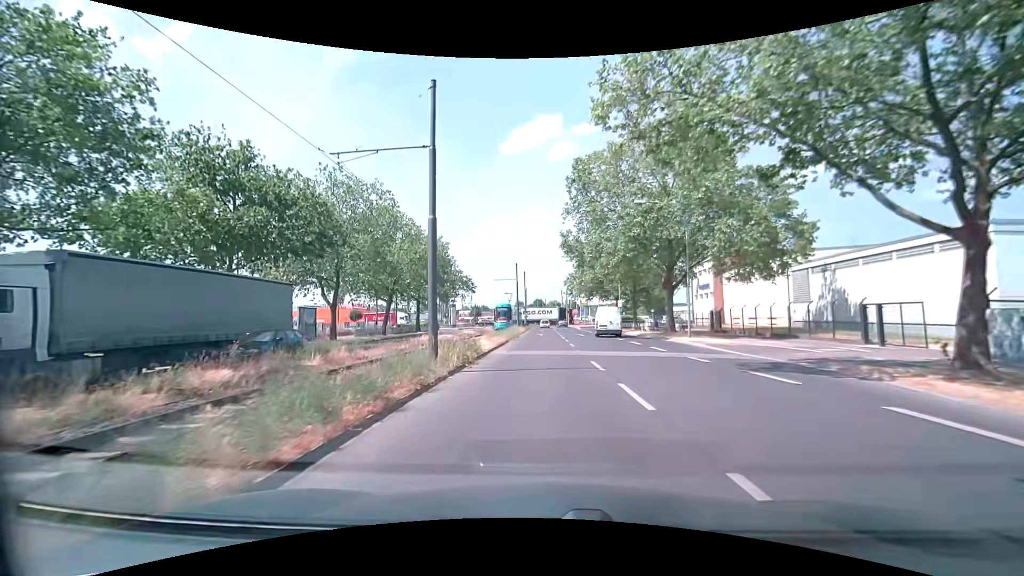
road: secondary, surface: asphalt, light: Day
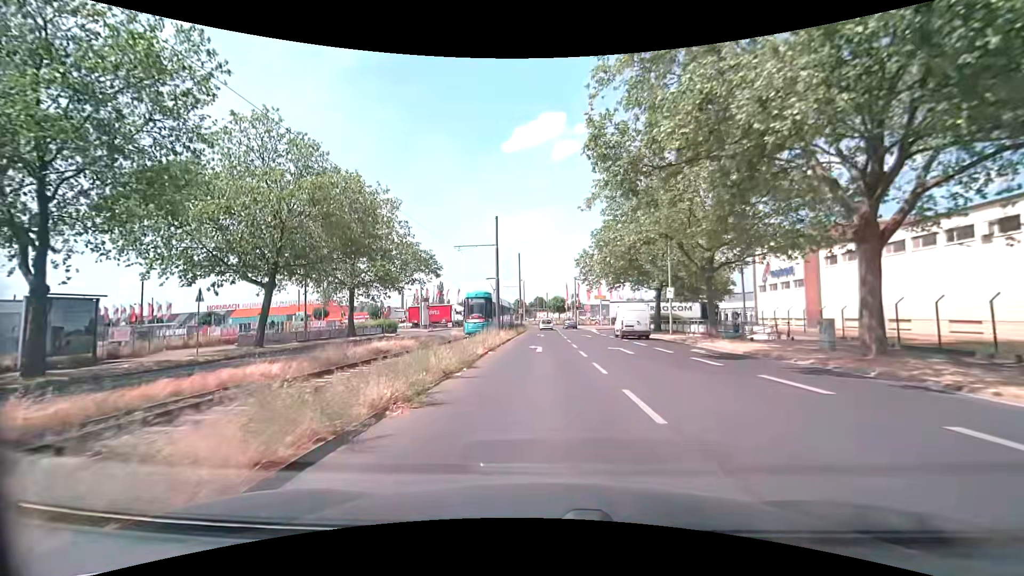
(+0.3, +25.0) m; +1°
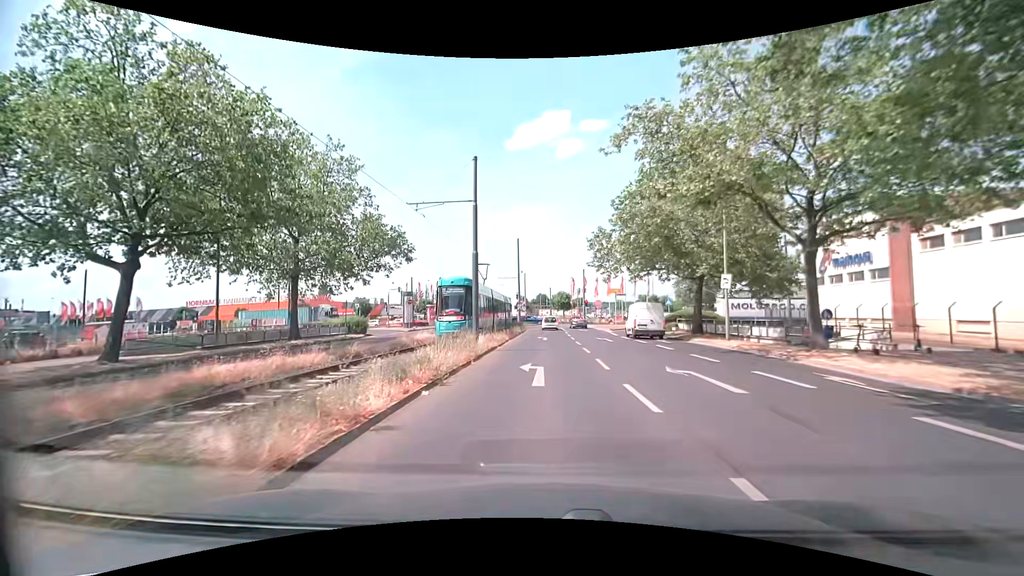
(-0.1, +11.1) m; 0°
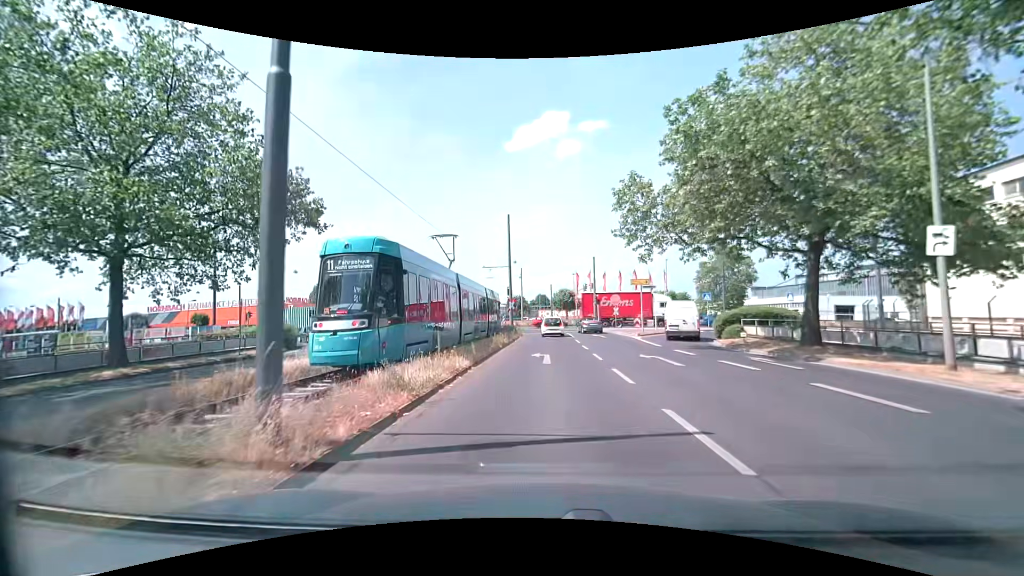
(-0.1, +14.7) m; +1°
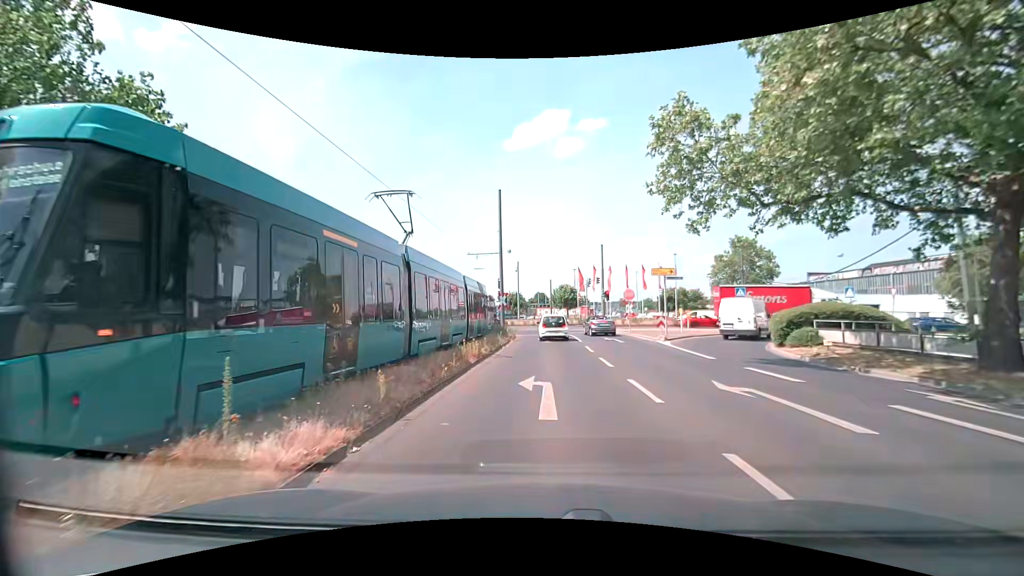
(-0.1, +8.3) m; -1°
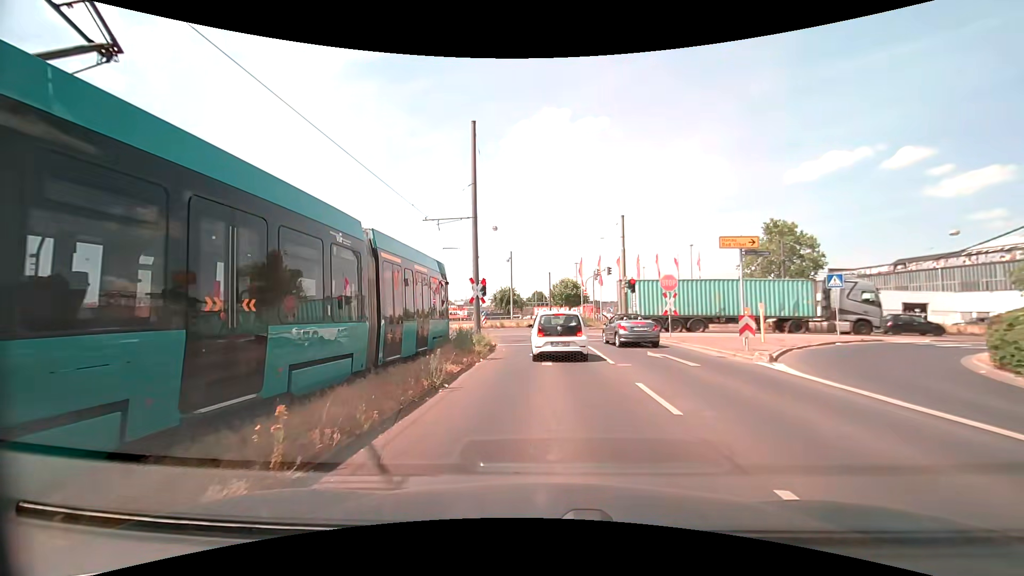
(0.0, +12.7) m; +2°
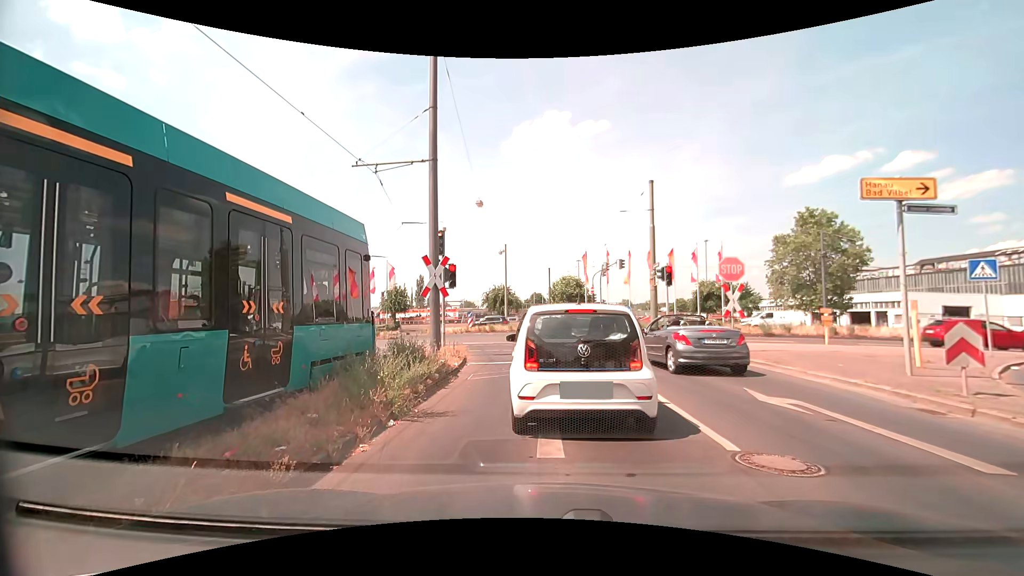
(-0.3, +8.5) m; -2°
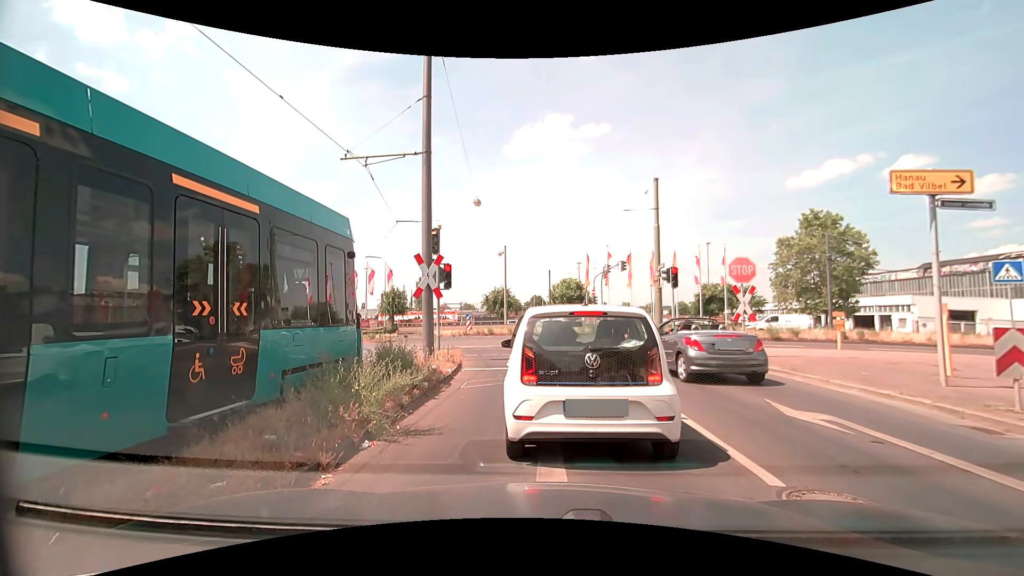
(0.0, +0.9) m; 0°
